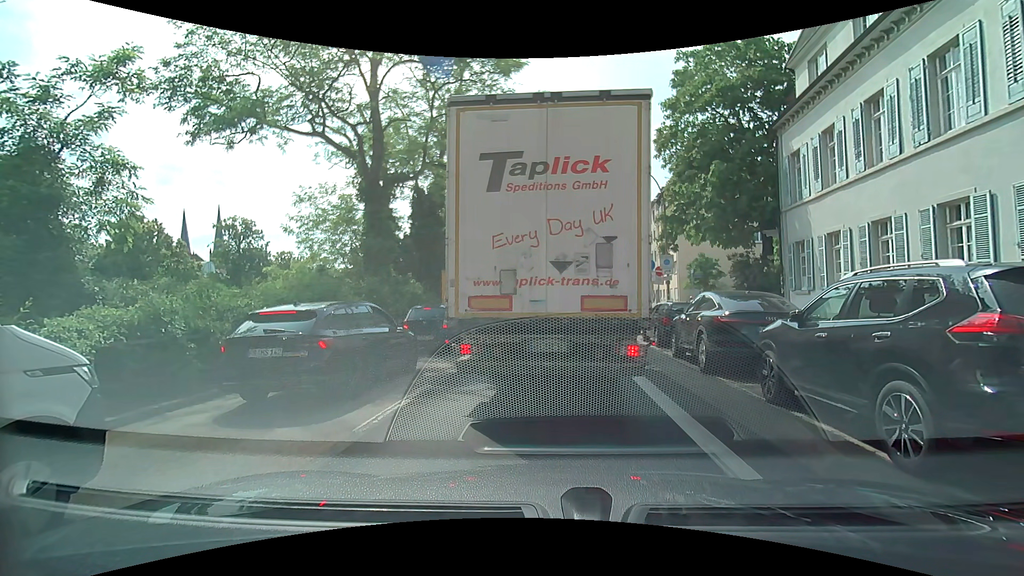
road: primary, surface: asphalt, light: Day
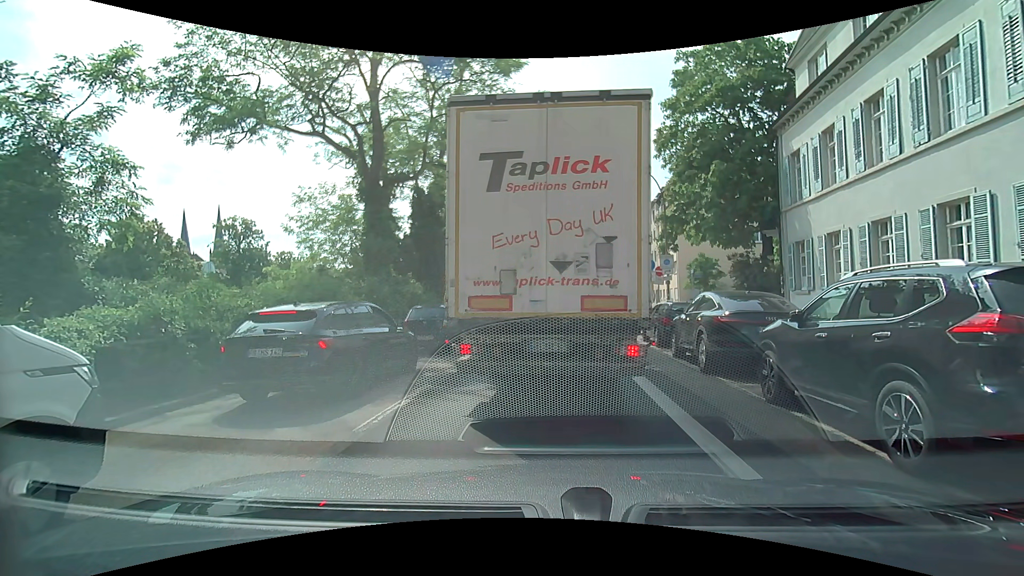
(0.0, 0.0) m; 0°
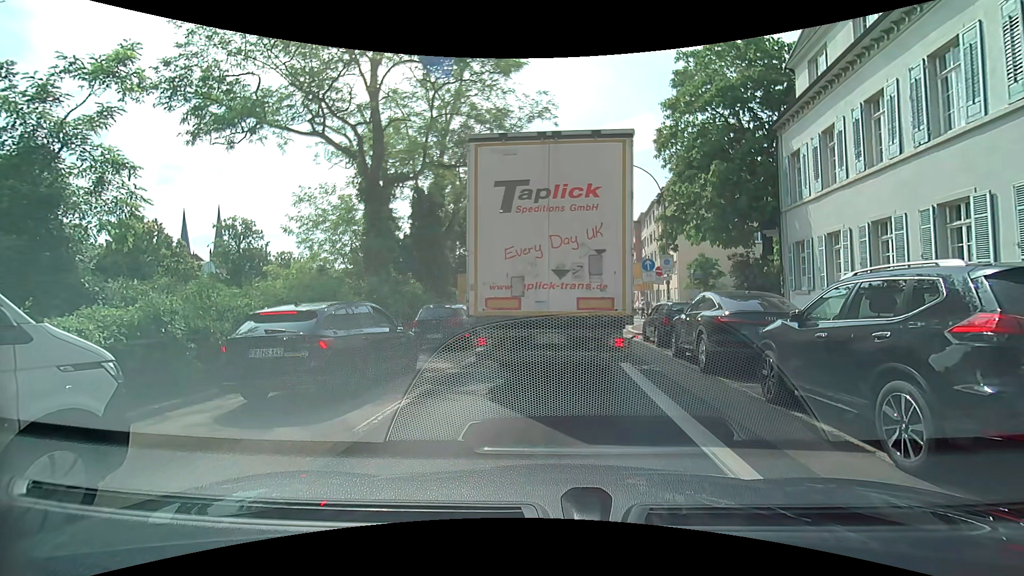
(0.0, 0.0) m; 0°
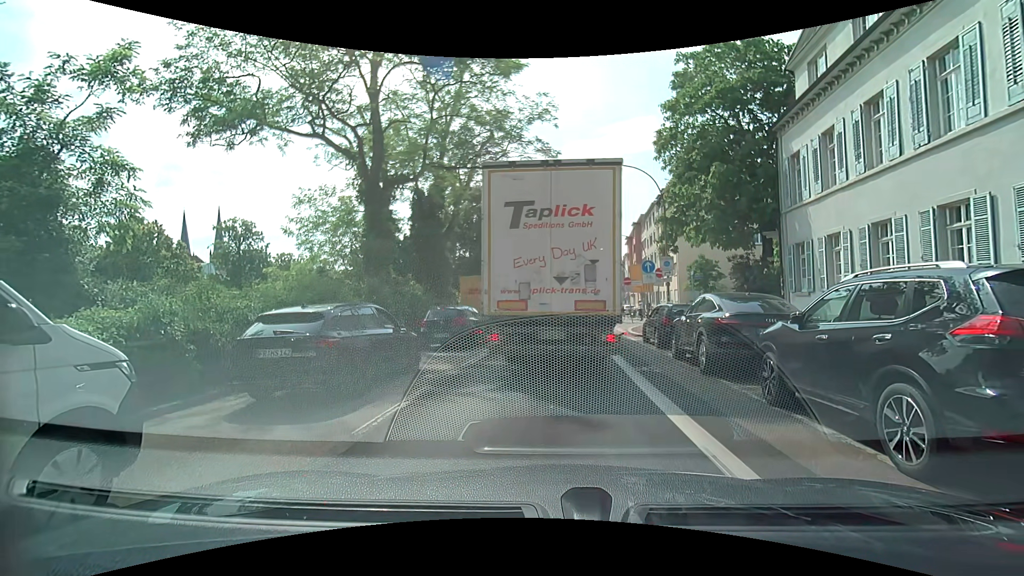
(0.0, 0.0) m; 0°
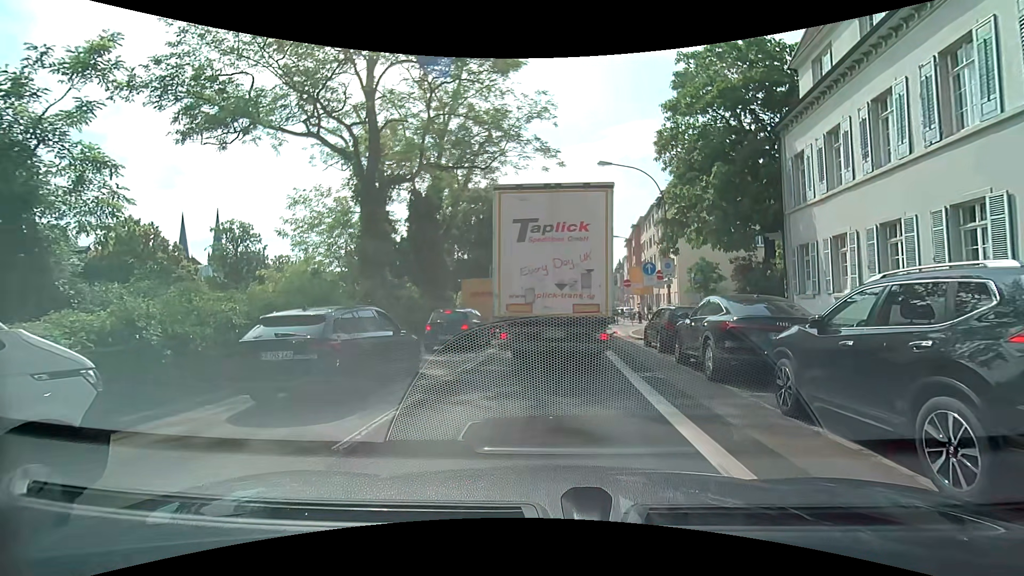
(0.0, +0.6) m; 0°
